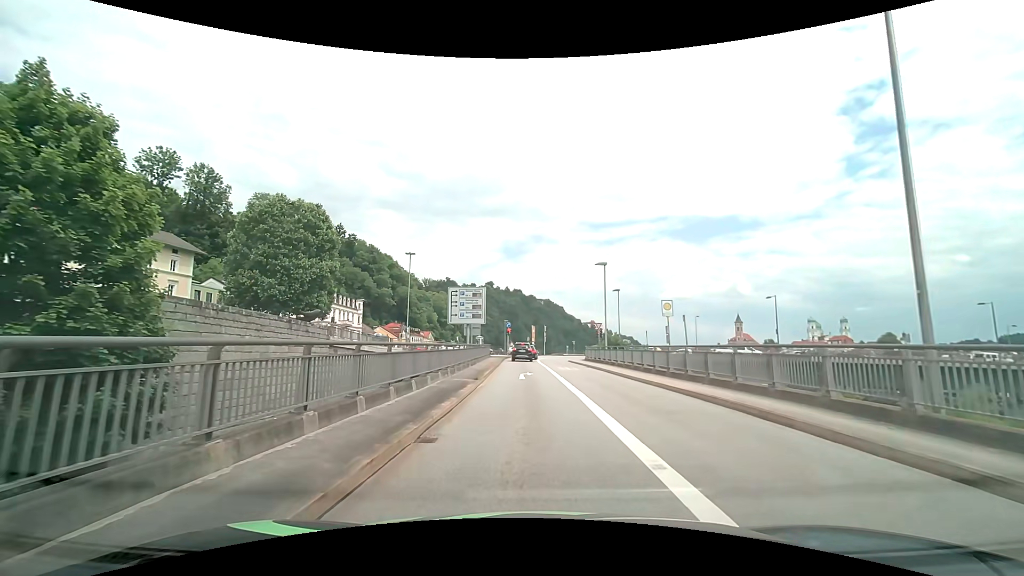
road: primary_link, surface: asphalt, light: Day
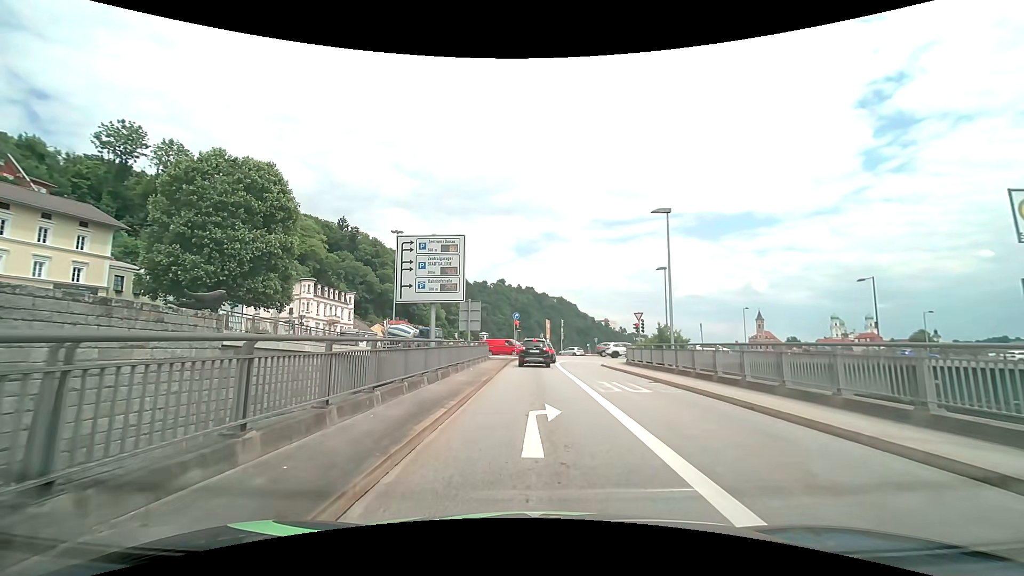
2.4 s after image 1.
(-0.3, +14.8) m; -1°
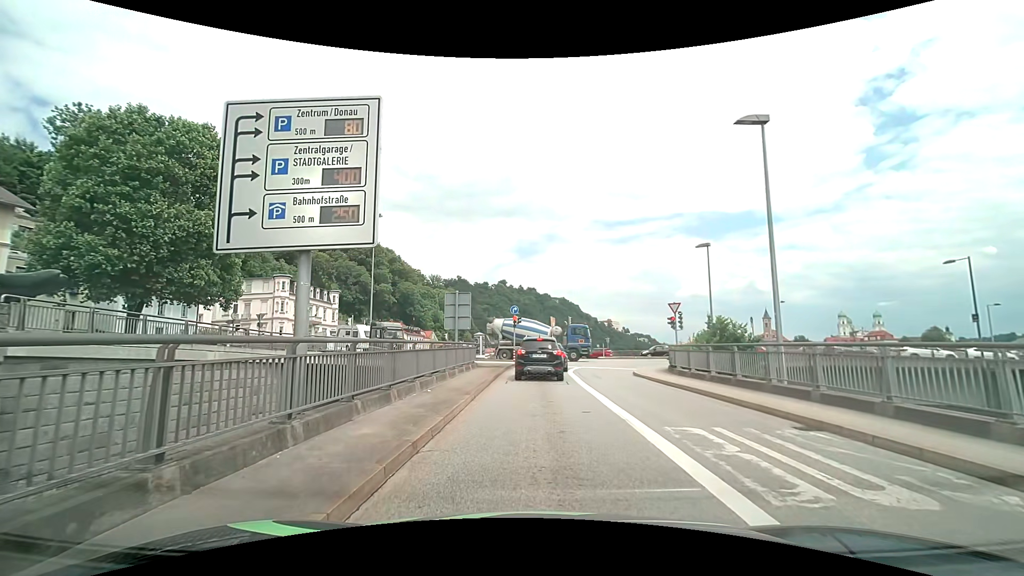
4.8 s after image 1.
(-0.1, +9.7) m; -1°
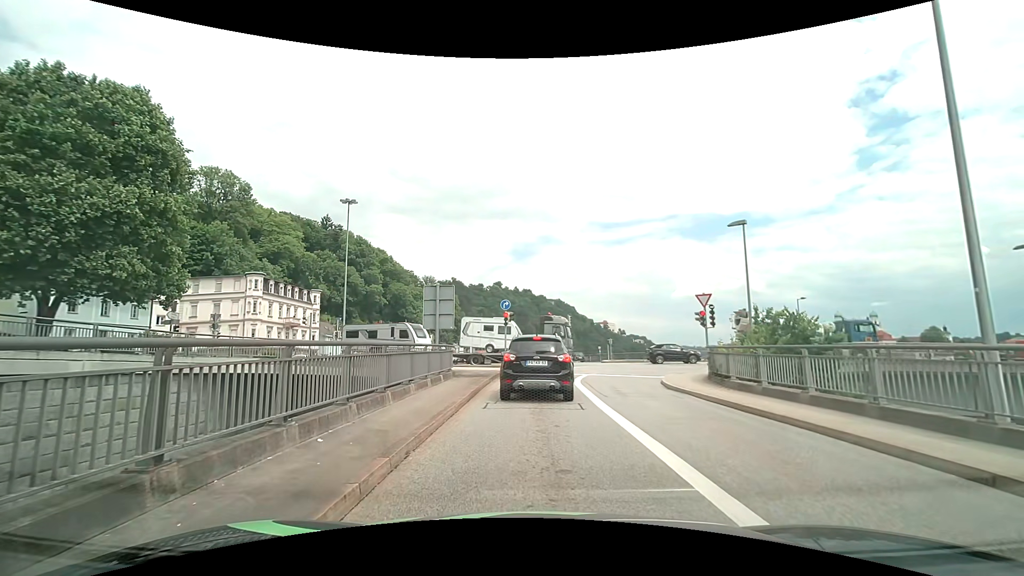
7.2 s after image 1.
(+0.1, +6.3) m; +3°
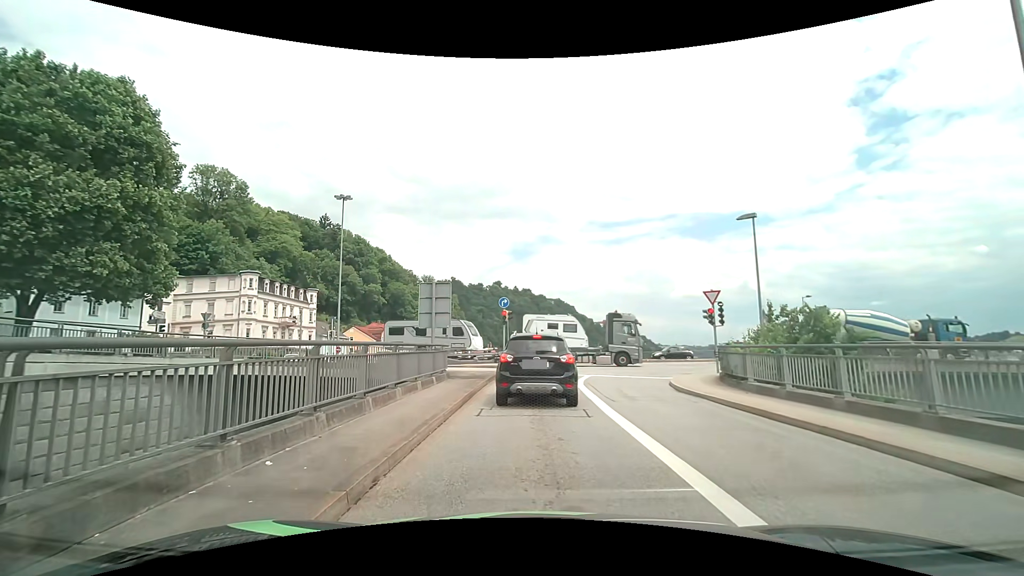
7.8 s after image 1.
(0.0, +1.2) m; -1°
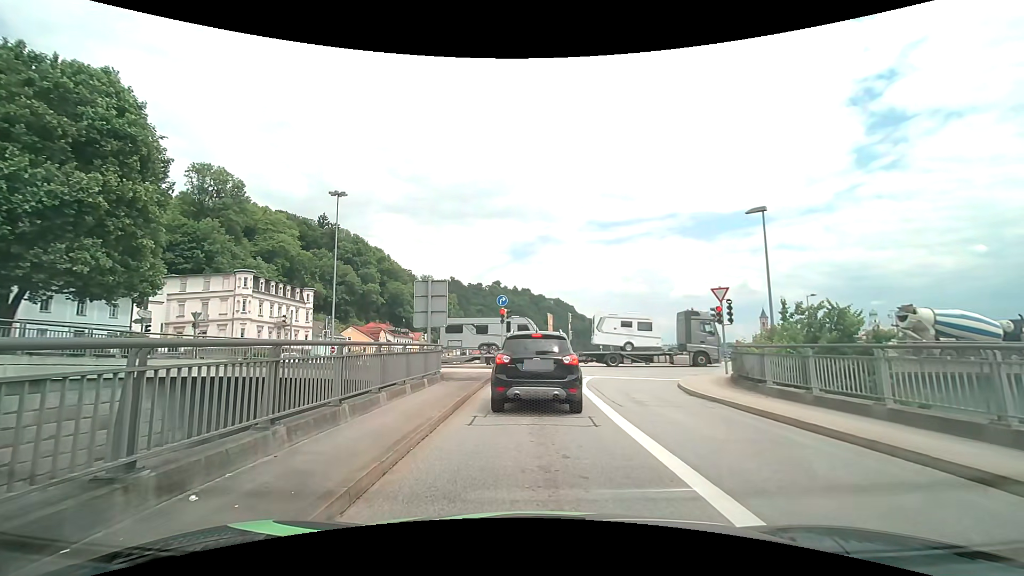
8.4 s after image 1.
(0.0, +1.1) m; 0°
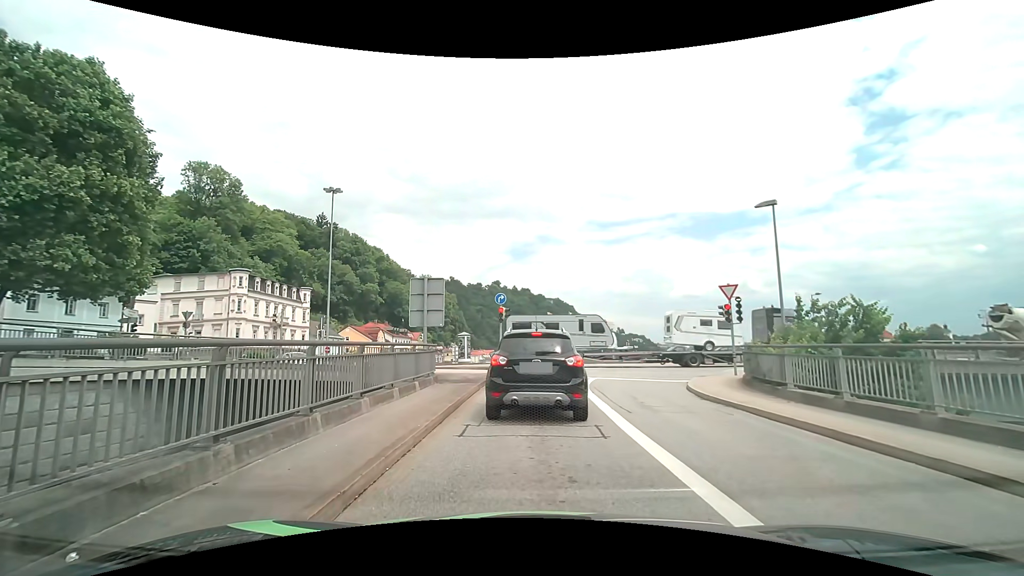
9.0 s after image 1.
(0.0, +1.1) m; -2°
